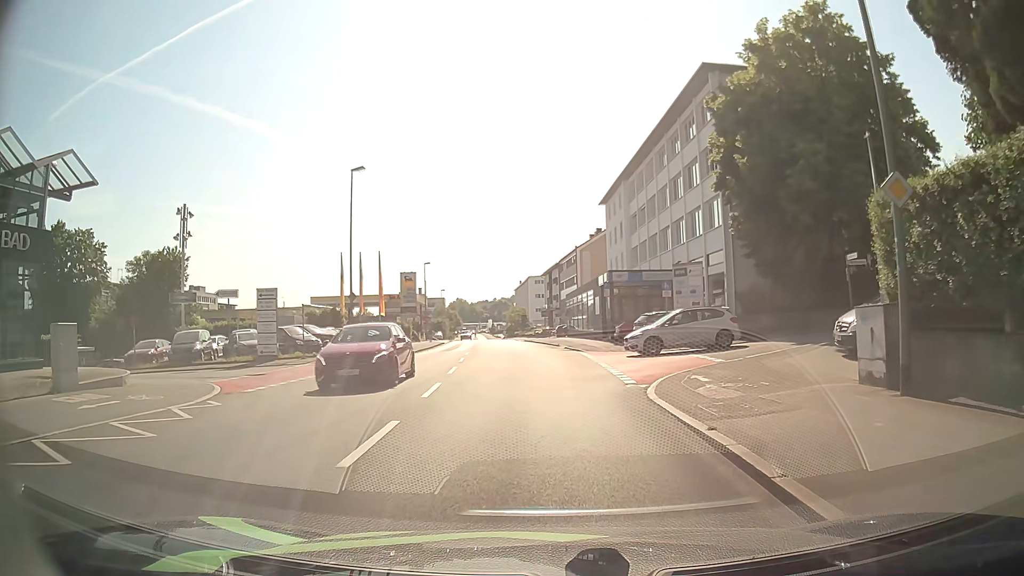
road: tertiary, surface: asphalt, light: Day
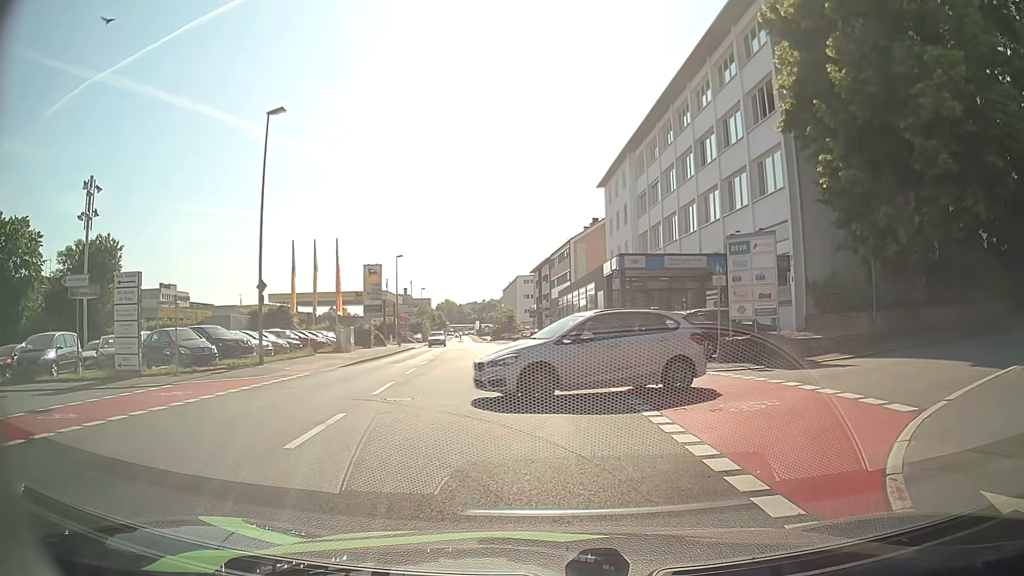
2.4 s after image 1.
(-0.1, +10.8) m; +1°
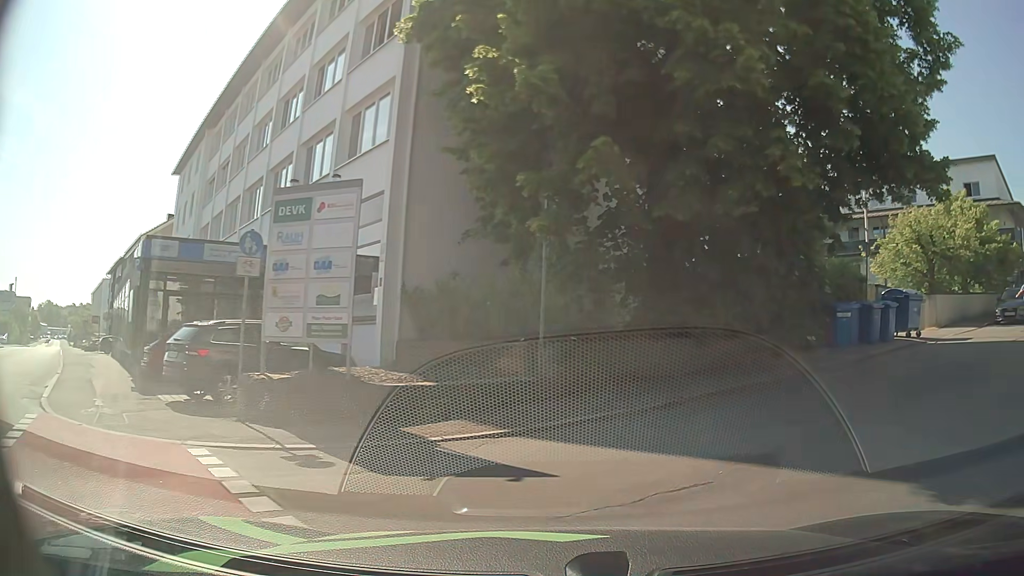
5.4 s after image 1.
(+2.1, +9.1) m; +36°
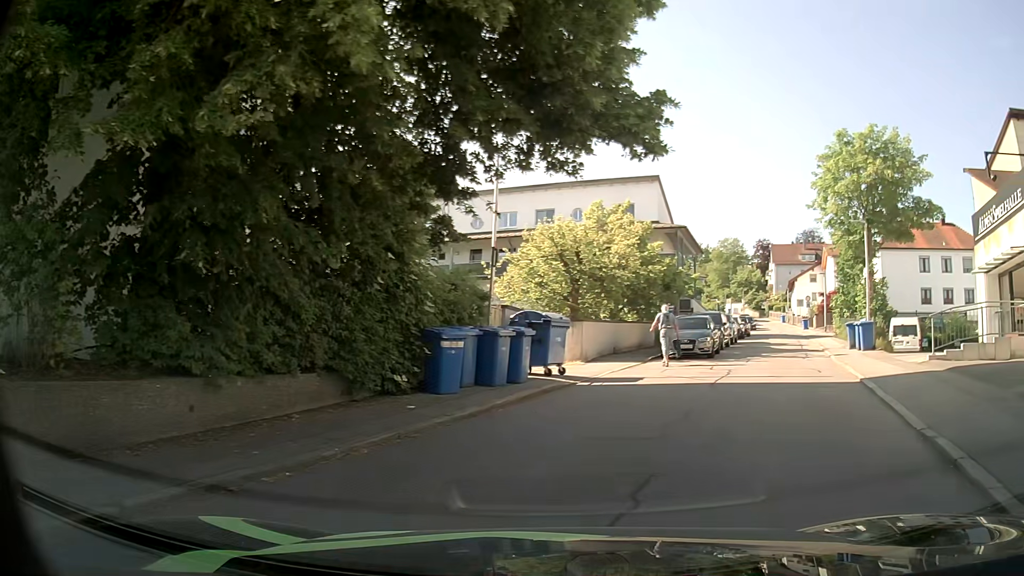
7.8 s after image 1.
(+1.4, +5.3) m; +34°
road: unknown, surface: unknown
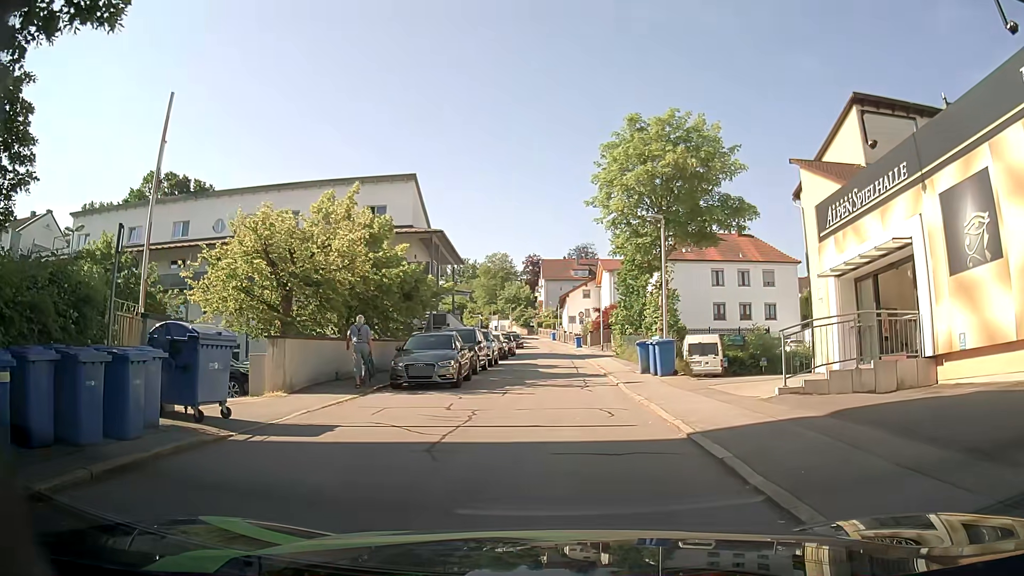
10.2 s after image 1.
(+1.2, +5.4) m; +18°
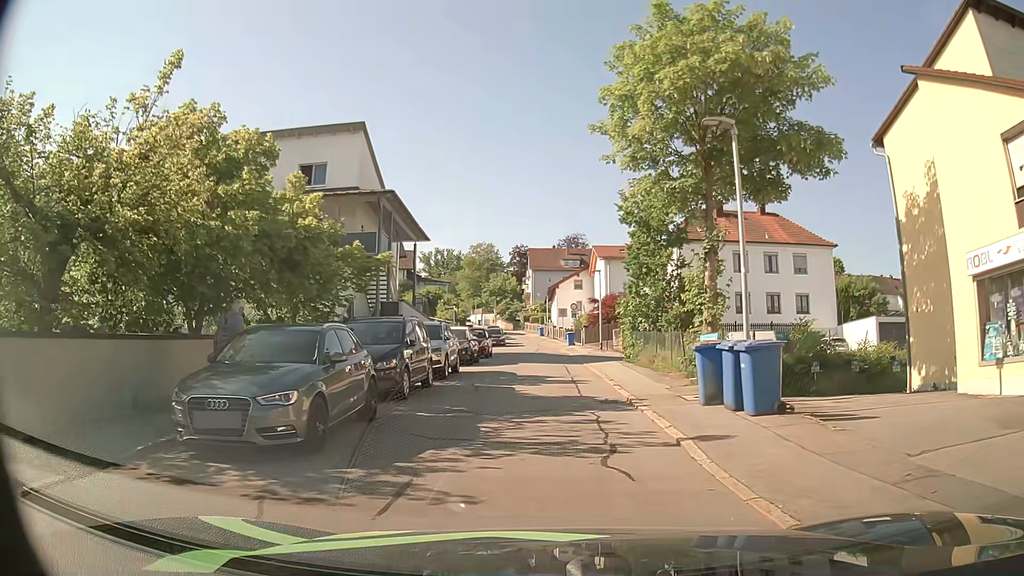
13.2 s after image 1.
(+0.2, +10.2) m; +2°
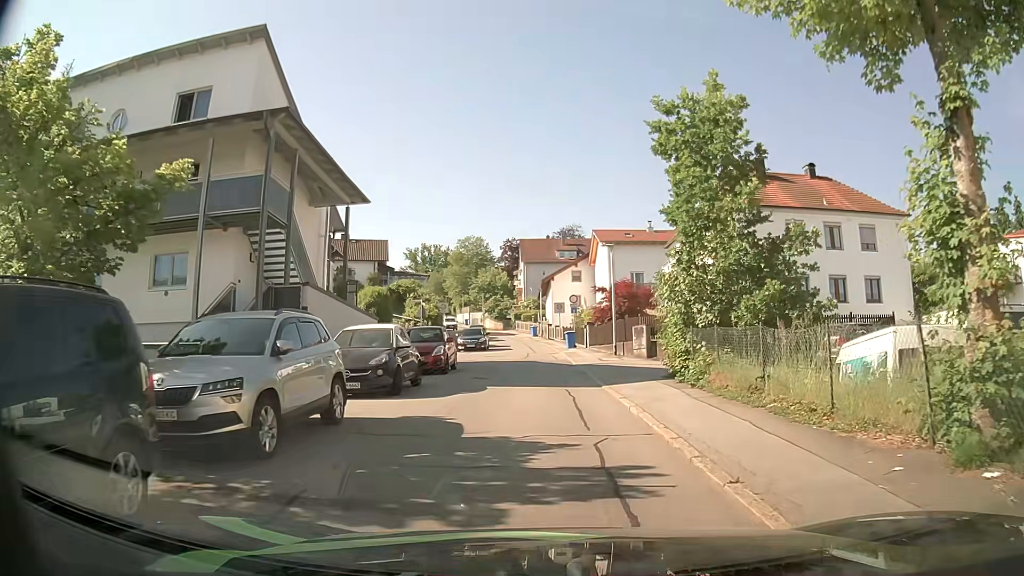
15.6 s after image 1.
(-0.1, +11.9) m; 0°
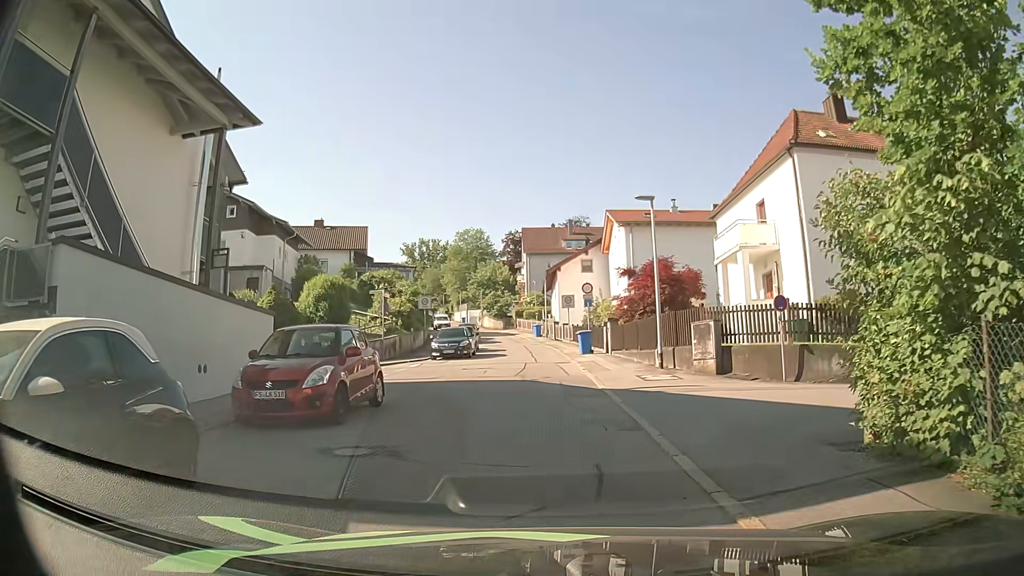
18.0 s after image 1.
(-0.1, +10.9) m; 0°
